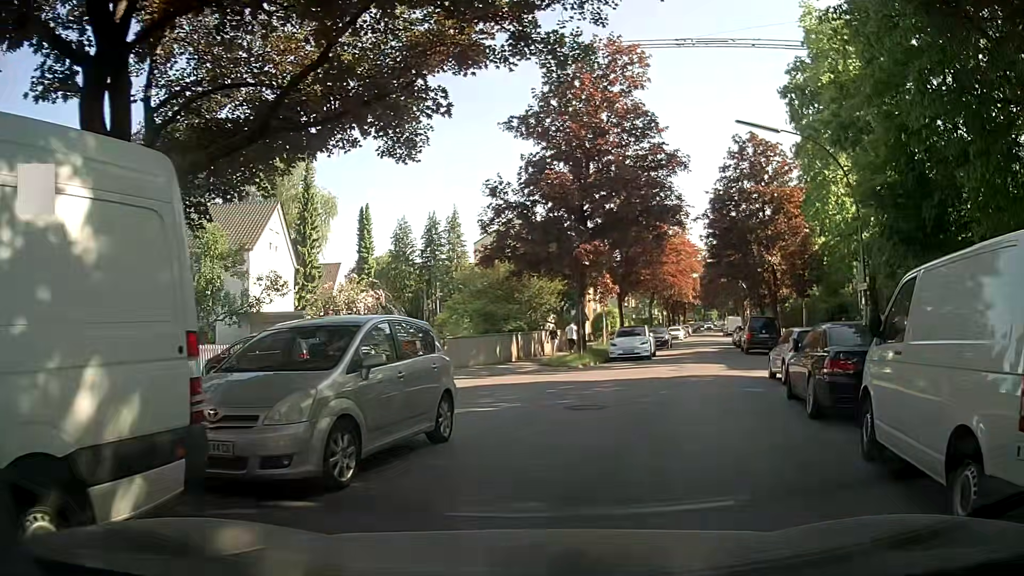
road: residential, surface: asphalt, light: Day
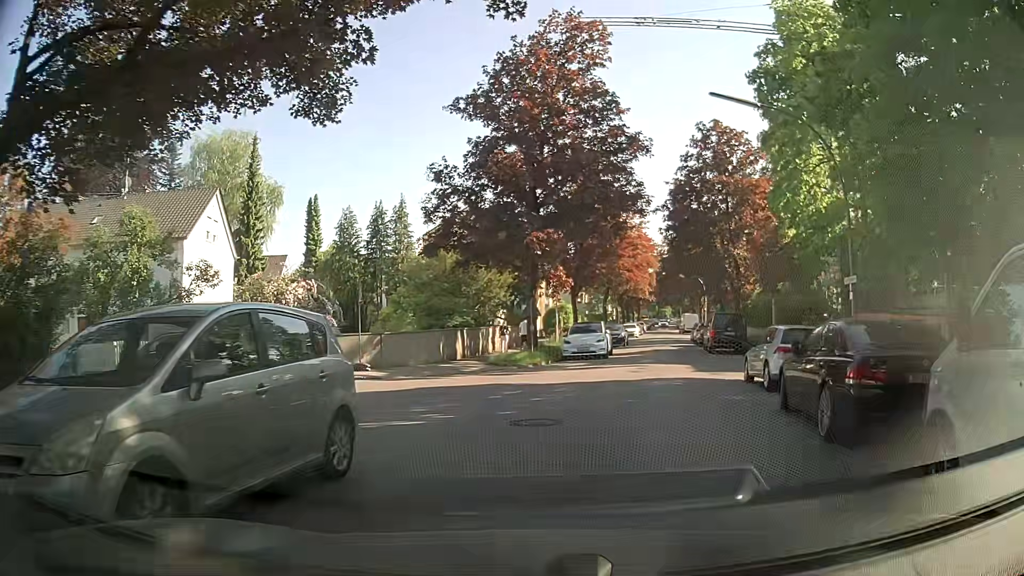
(+0.1, +2.4) m; +5°
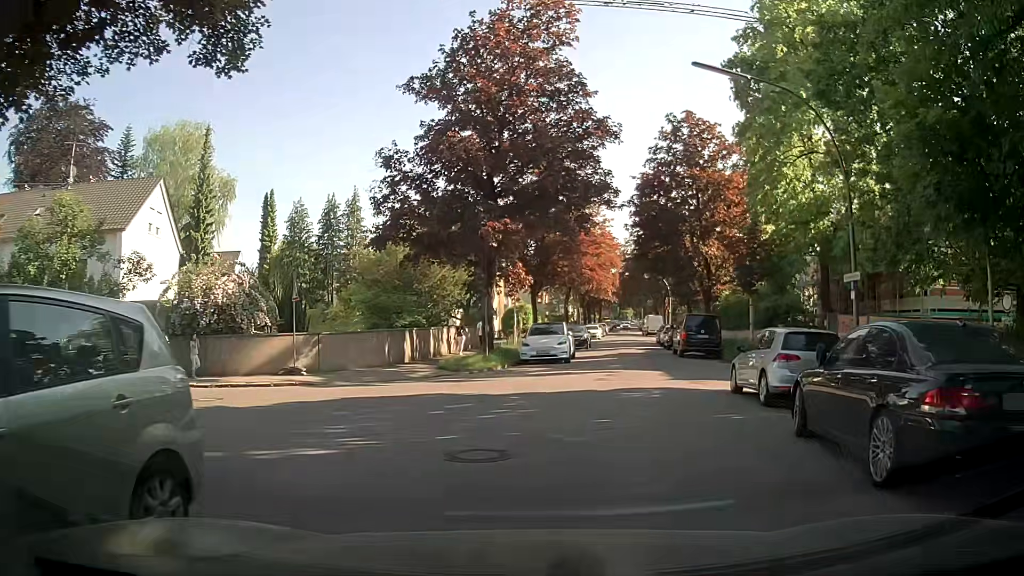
(0.0, +2.5) m; +2°
